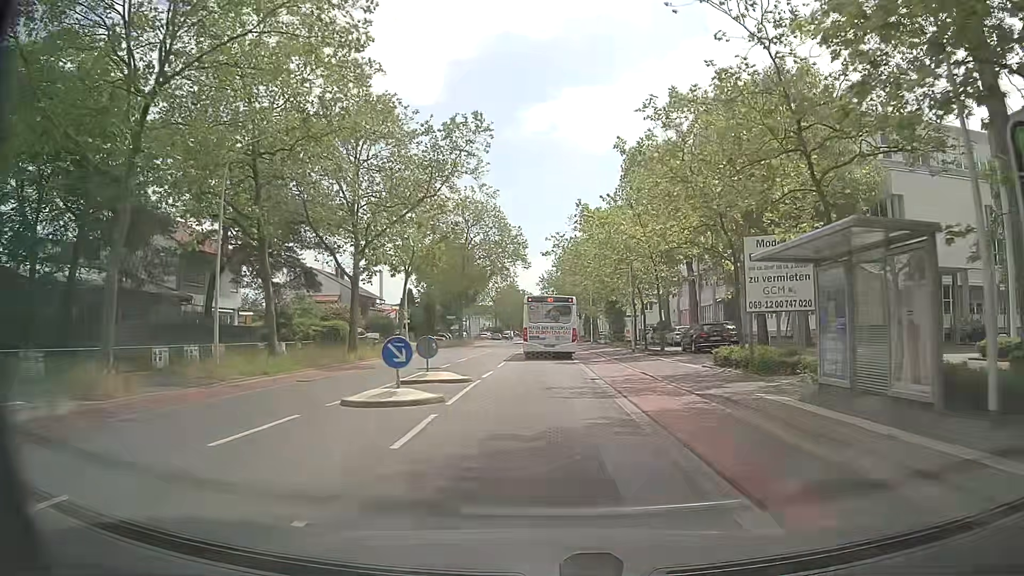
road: secondary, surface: asphalt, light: Day
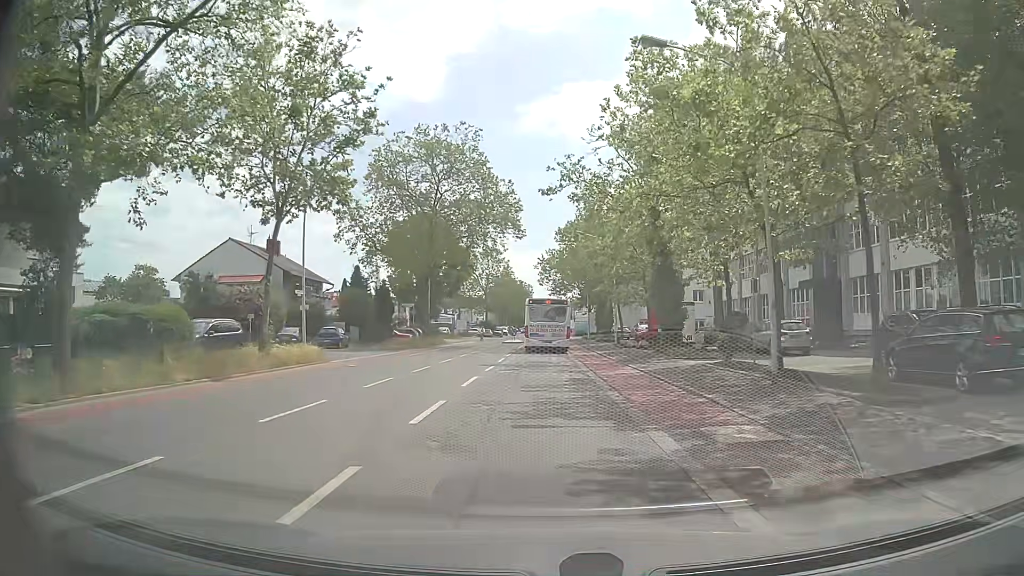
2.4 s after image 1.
(-0.3, +22.8) m; -1°
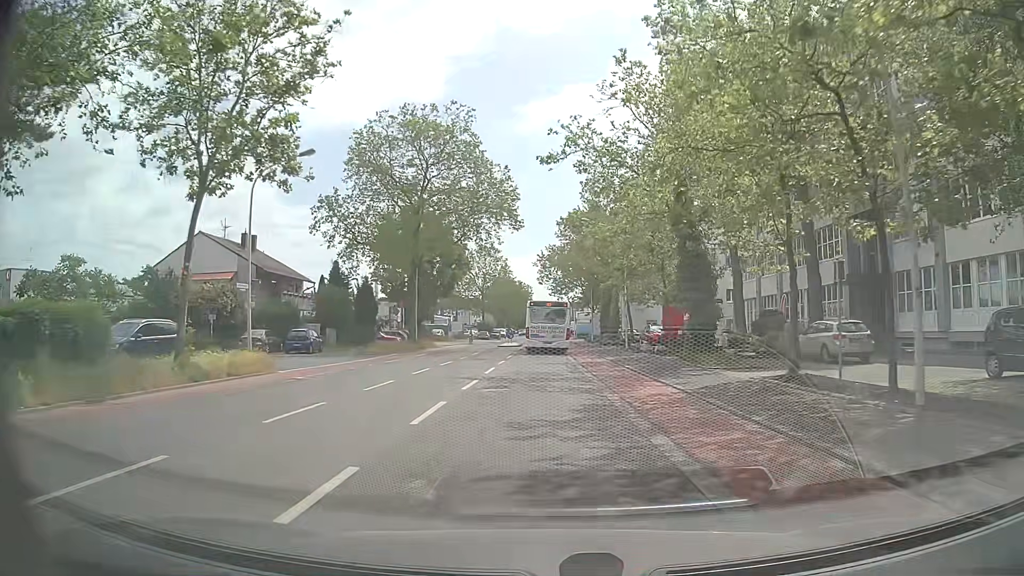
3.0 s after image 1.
(0.0, +5.9) m; 0°
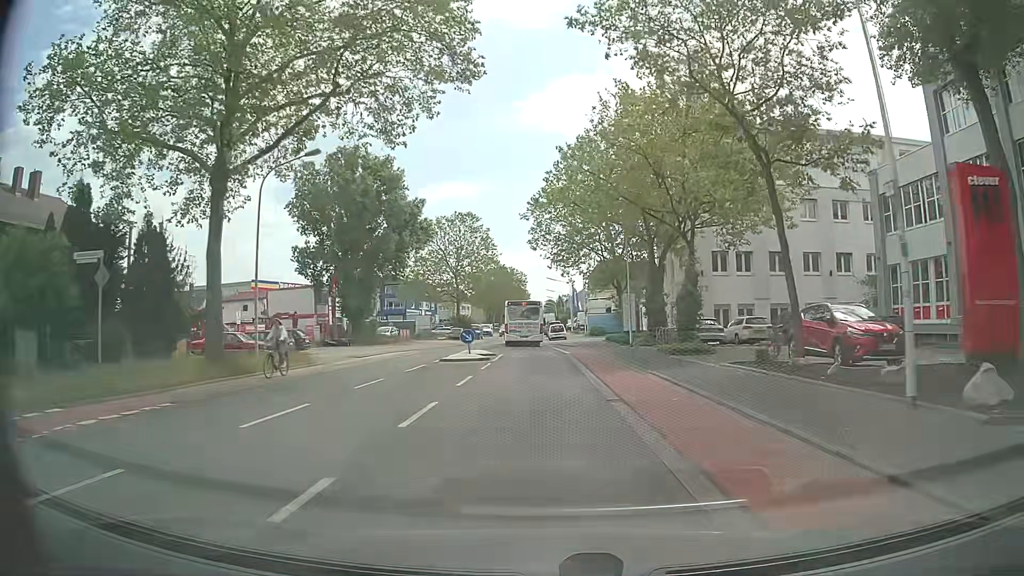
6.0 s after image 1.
(-0.1, +30.6) m; -1°
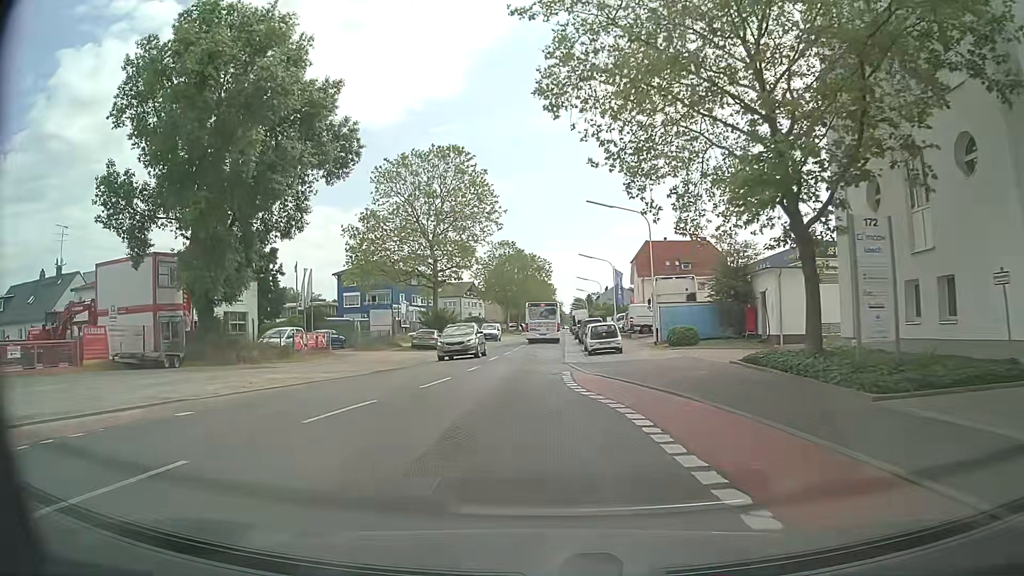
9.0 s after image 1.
(0.0, +32.2) m; -2°
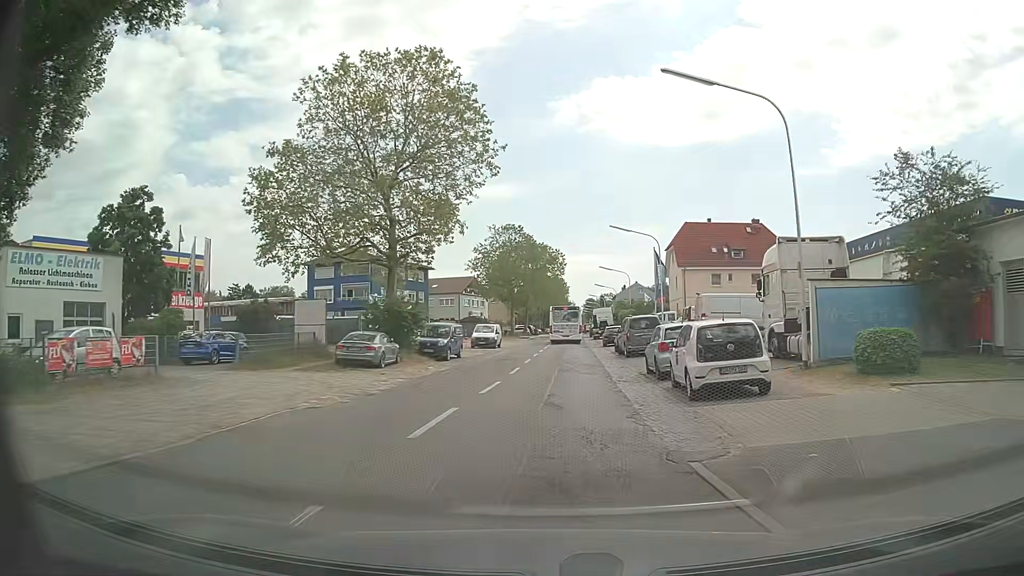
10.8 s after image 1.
(-0.4, +19.3) m; 0°
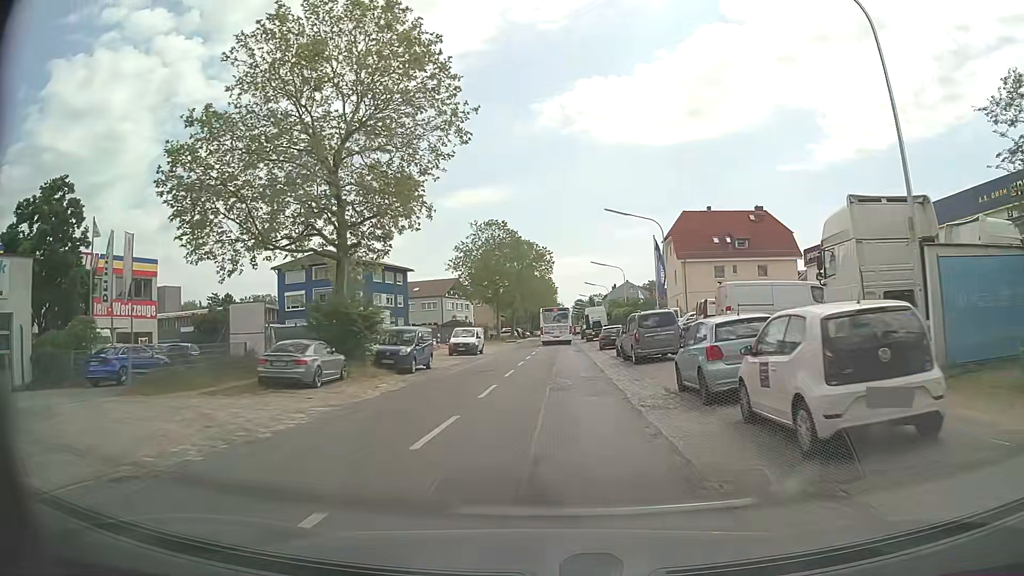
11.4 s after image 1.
(0.0, +6.4) m; 0°
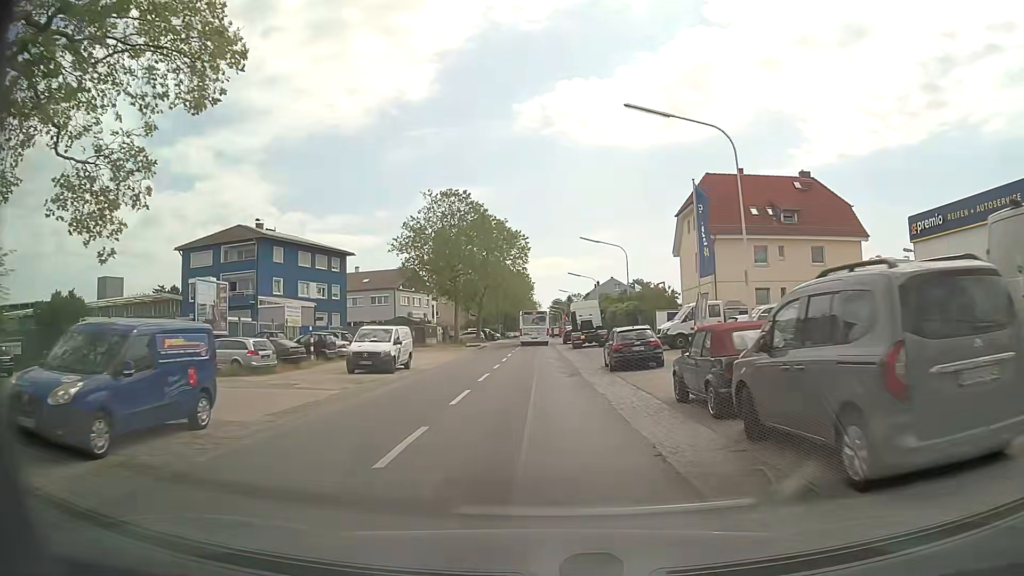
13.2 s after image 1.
(+0.4, +19.1) m; +2°
(0, +10) (0, +20) (0, +30) (0, +40) (0, +50) (0, +60) (0, +70) (0, +80) (0, +90) (0, +100) m
